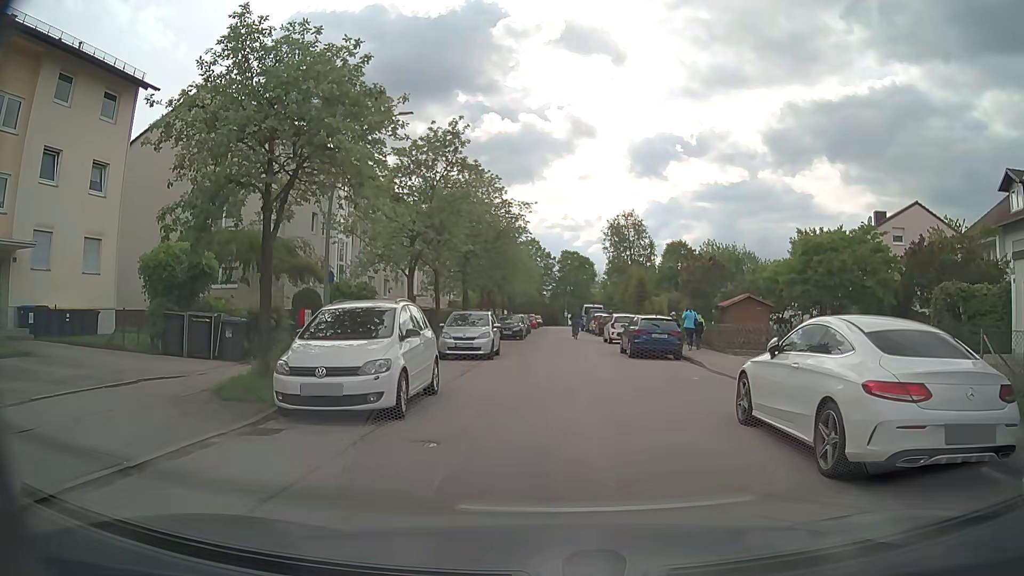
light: Day
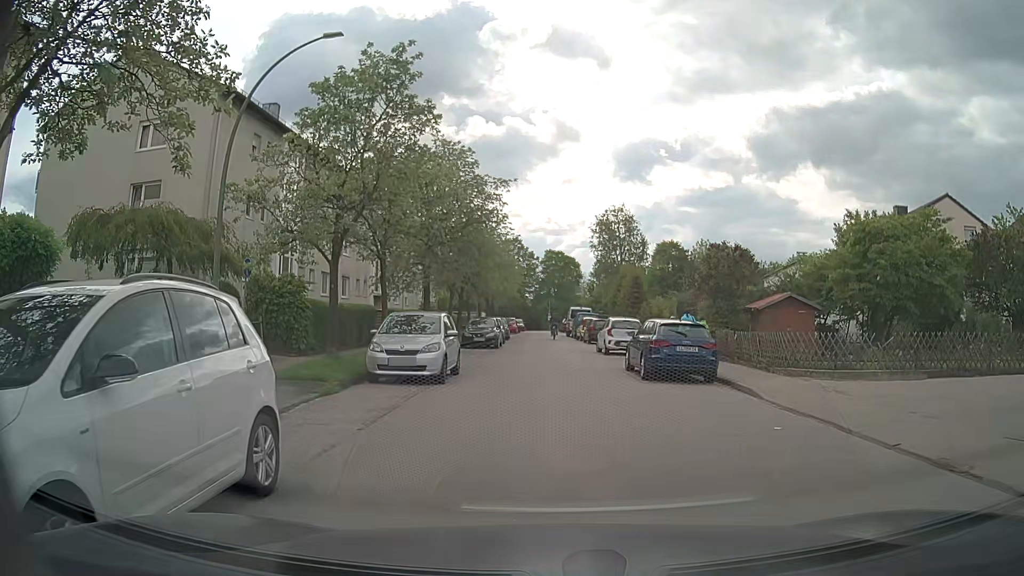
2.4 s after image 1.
(-0.2, +6.6) m; +1°
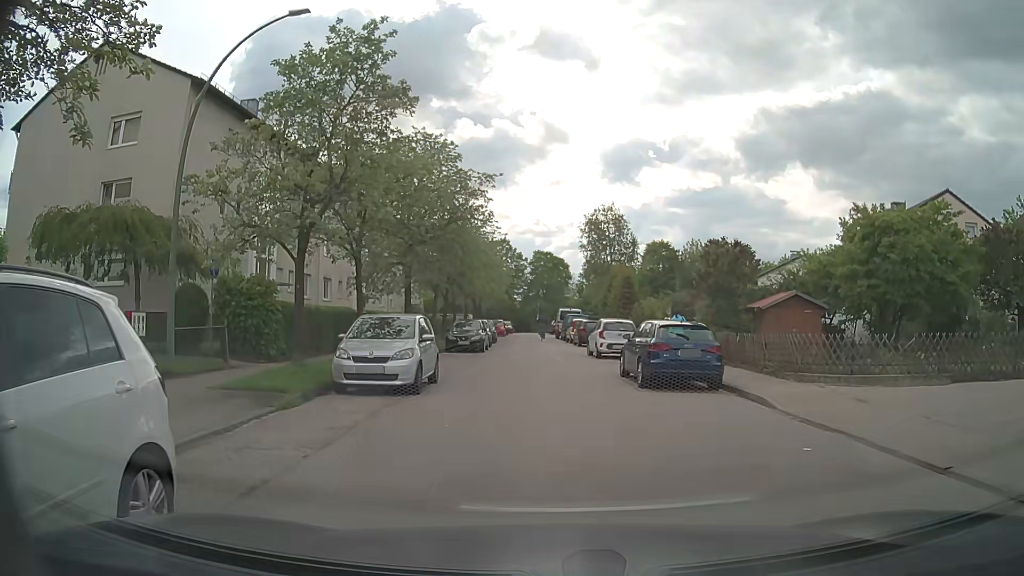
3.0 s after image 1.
(0.0, +1.5) m; +1°
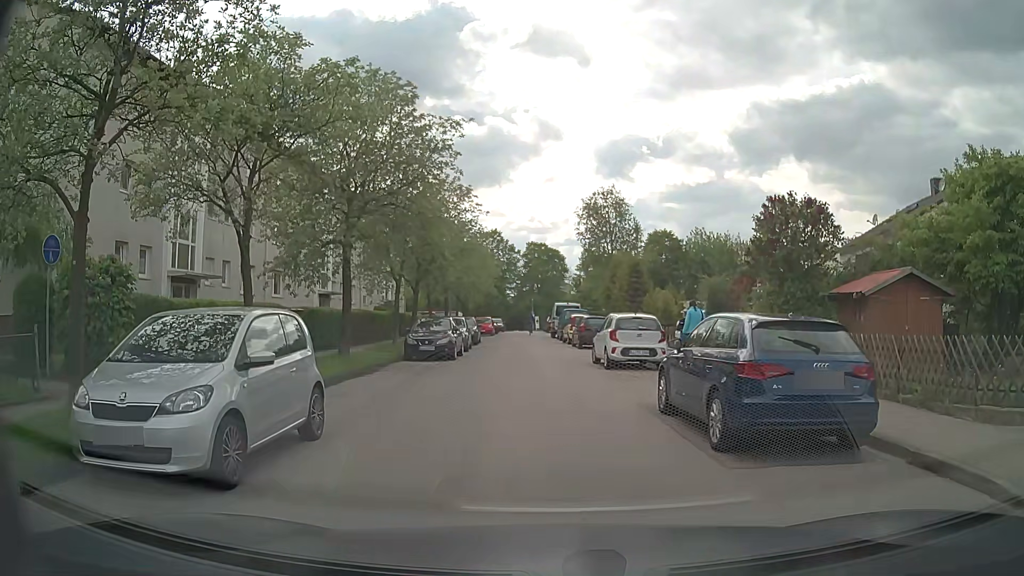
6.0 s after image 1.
(+0.1, +7.3) m; -1°
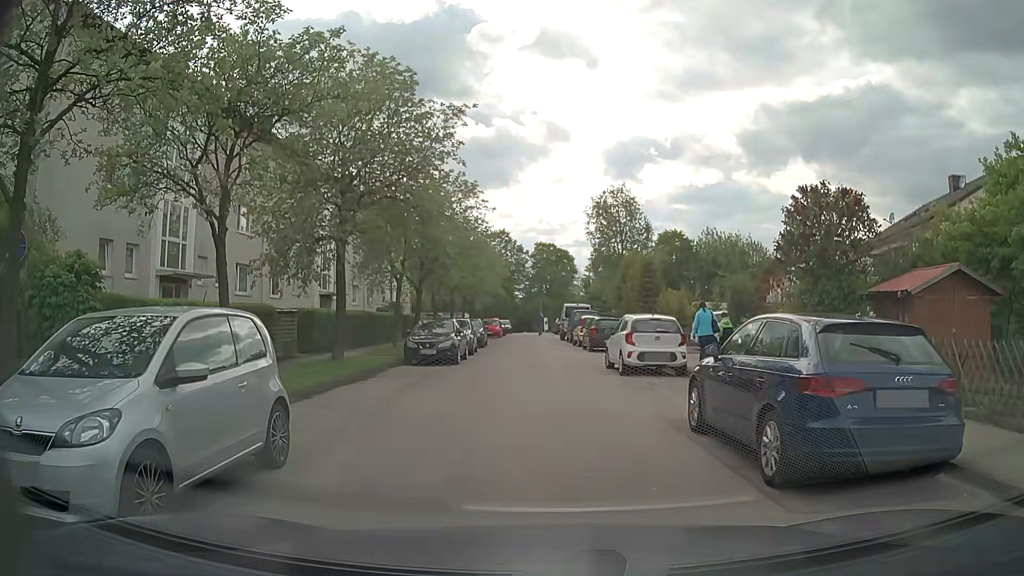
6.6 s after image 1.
(0.0, +1.4) m; +1°
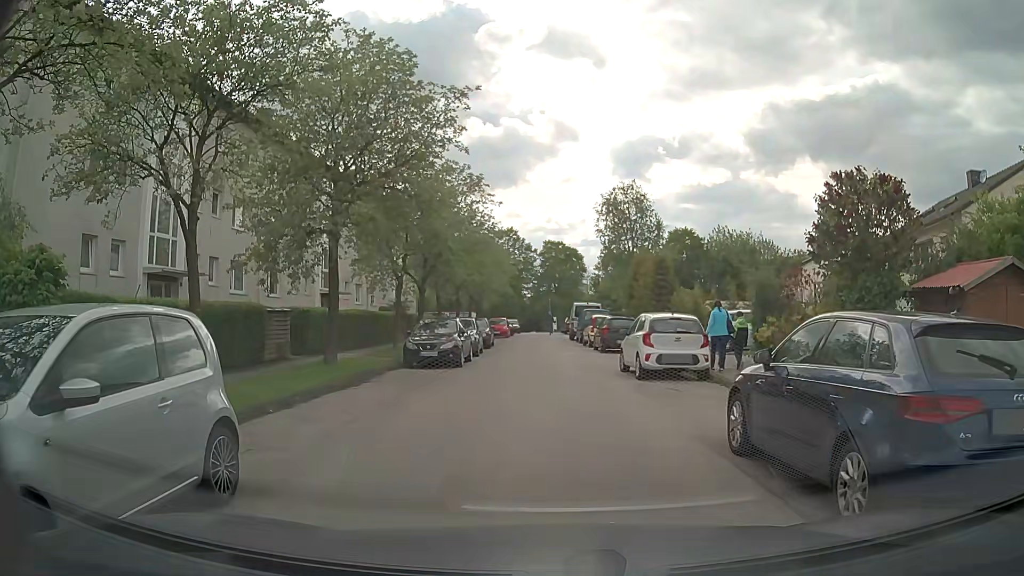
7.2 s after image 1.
(0.0, +1.4) m; -1°
